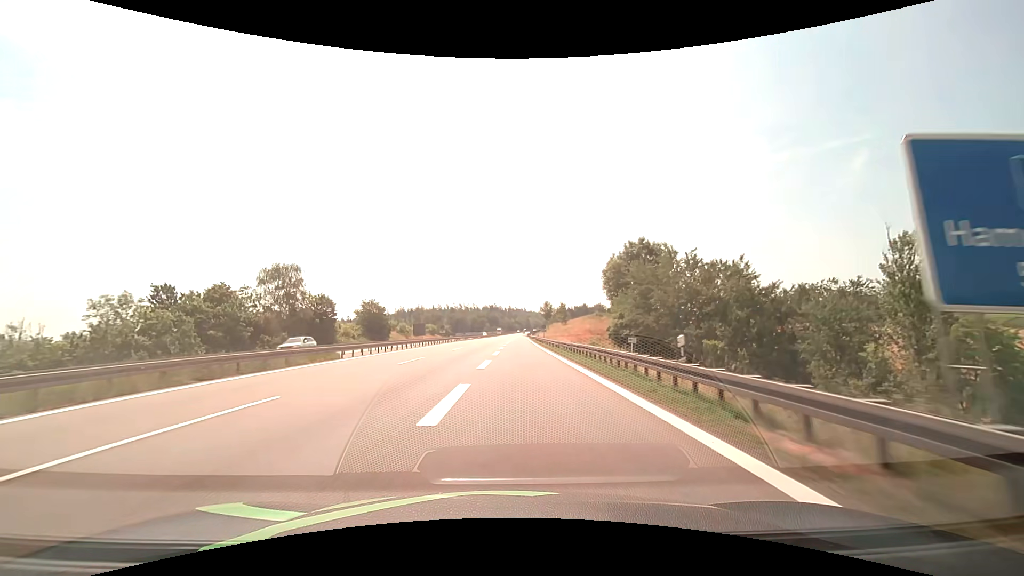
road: motorway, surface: asphalt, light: Day
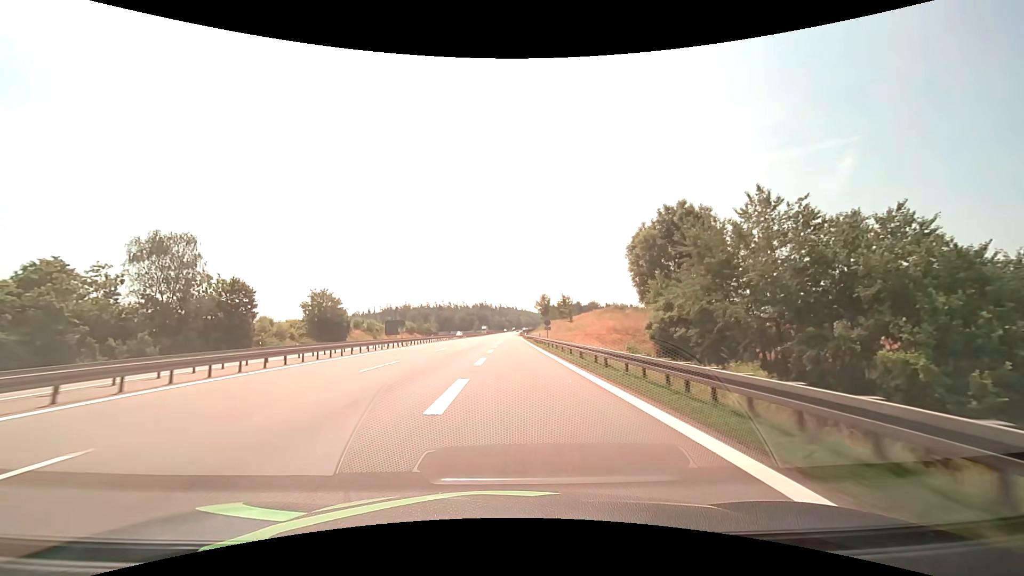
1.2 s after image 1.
(+0.3, +23.0) m; +1°
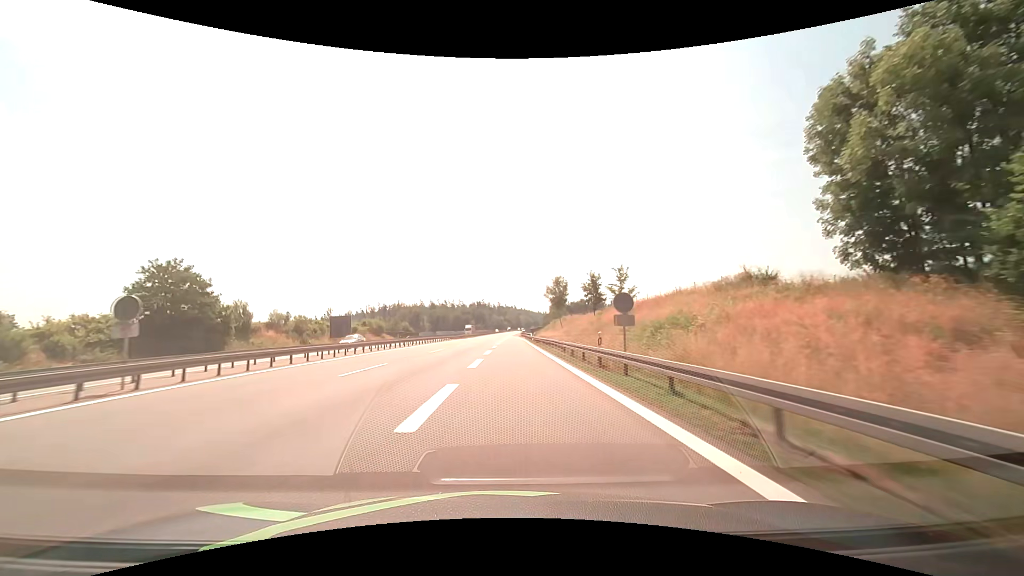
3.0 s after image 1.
(+0.2, +37.7) m; 0°
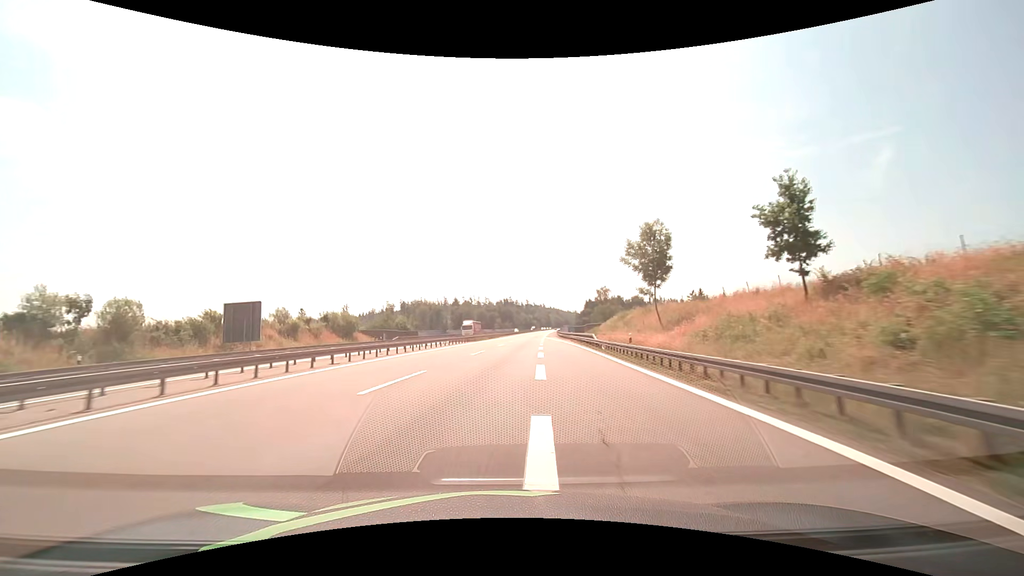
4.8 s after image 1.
(-1.2, +41.1) m; -3°
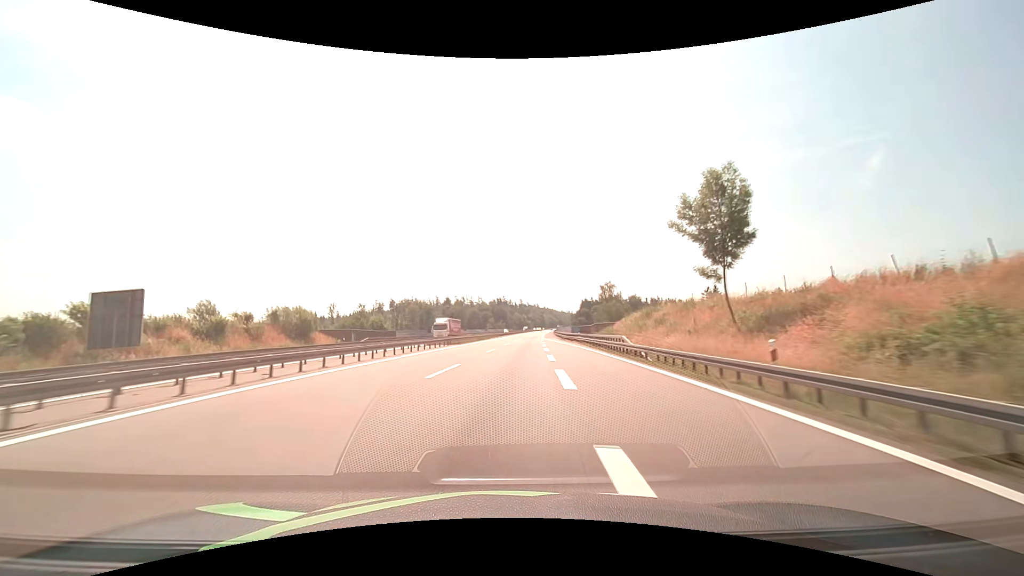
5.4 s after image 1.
(+0.1, +14.4) m; +1°
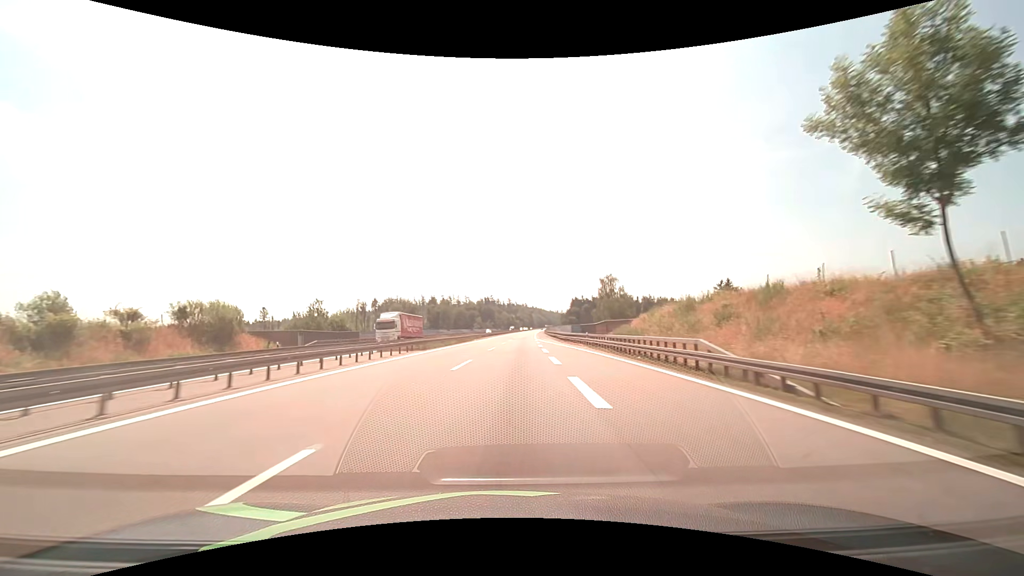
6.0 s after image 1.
(+0.2, +14.7) m; +1°
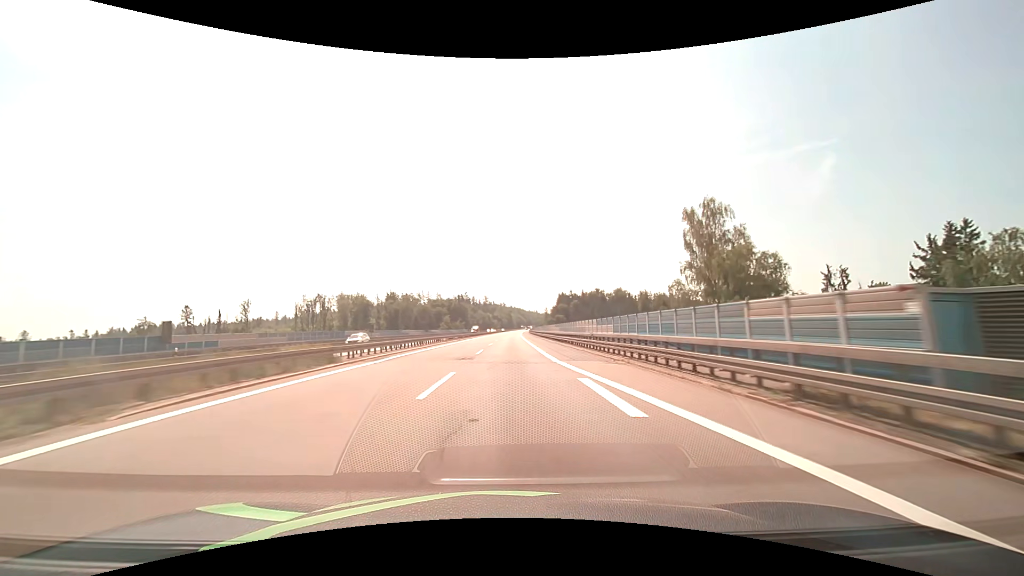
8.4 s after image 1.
(+1.6, +61.3) m; +2°
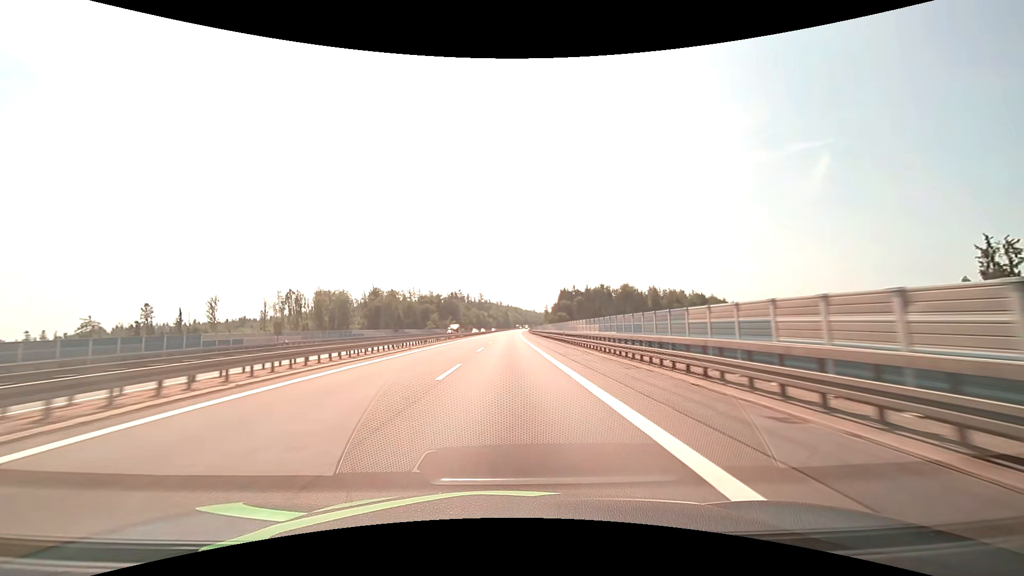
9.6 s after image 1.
(+0.3, +32.1) m; +1°
(0, +10) (0, +20) (0, +30) (0, +40) (0, +50) (0, +60) (0, +70) (0, +80) (+1, +90) (+1, +100) m
